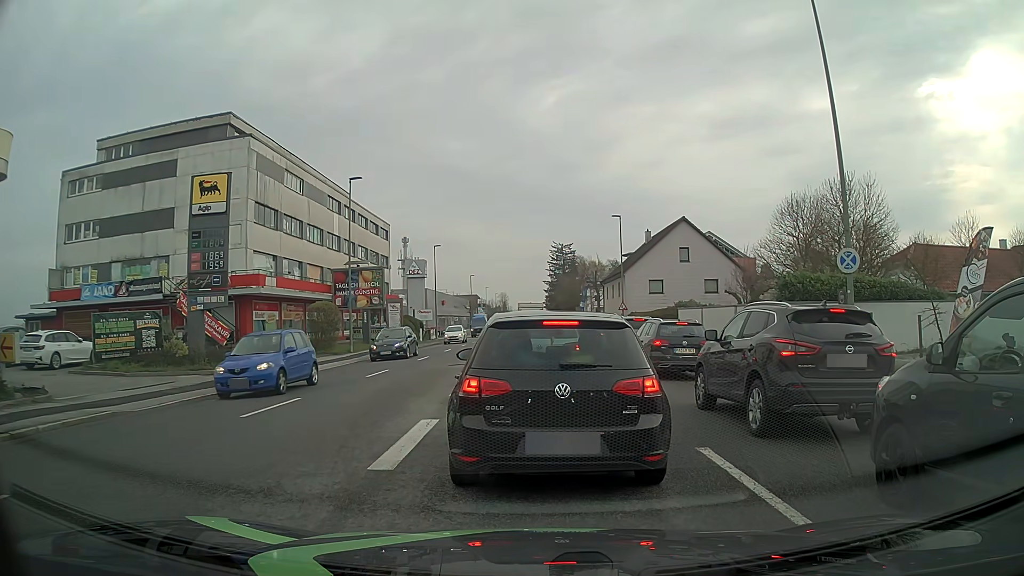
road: tertiary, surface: asphalt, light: Day
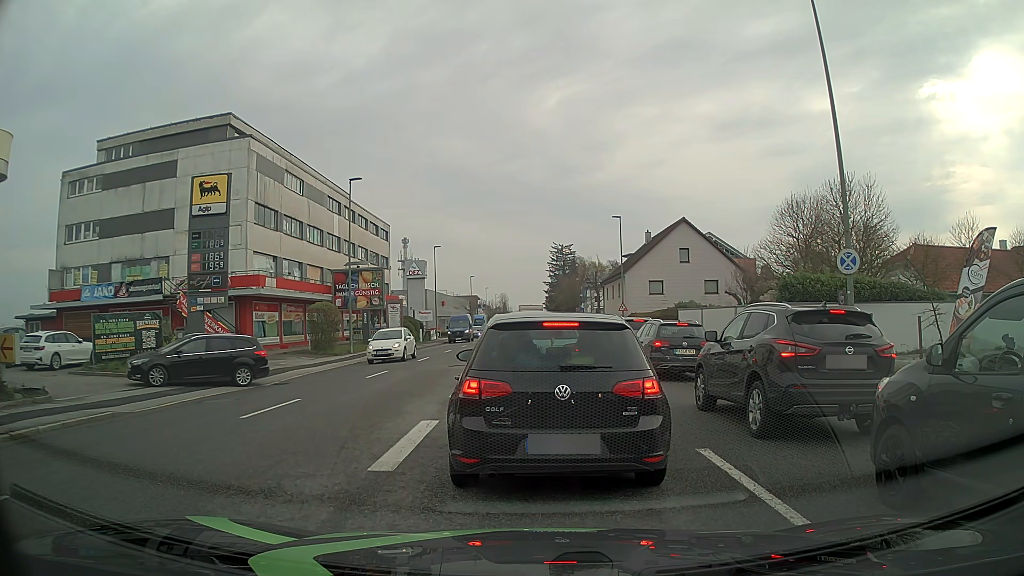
(0.0, +0.1) m; 0°
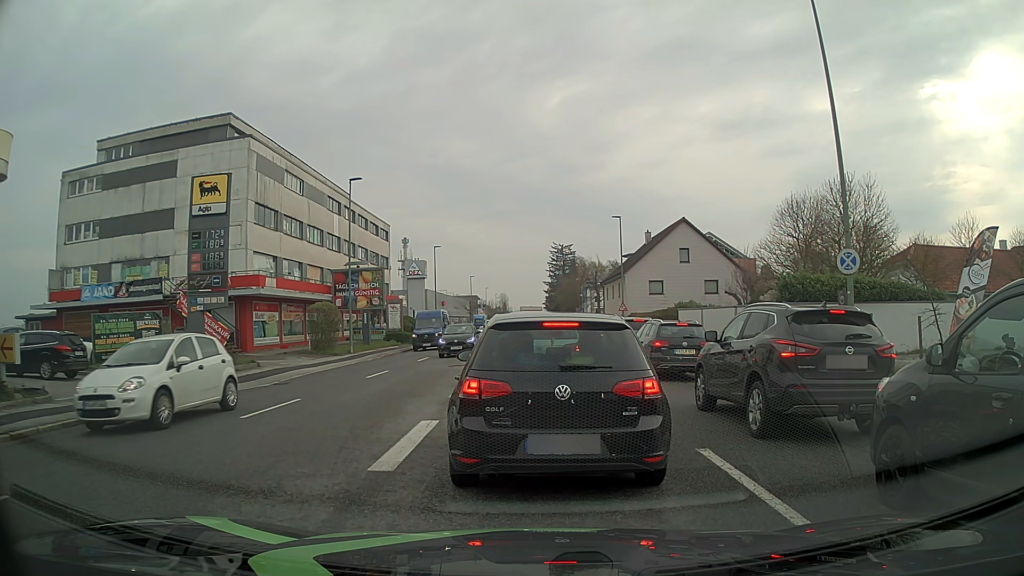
(0.0, 0.0) m; 0°
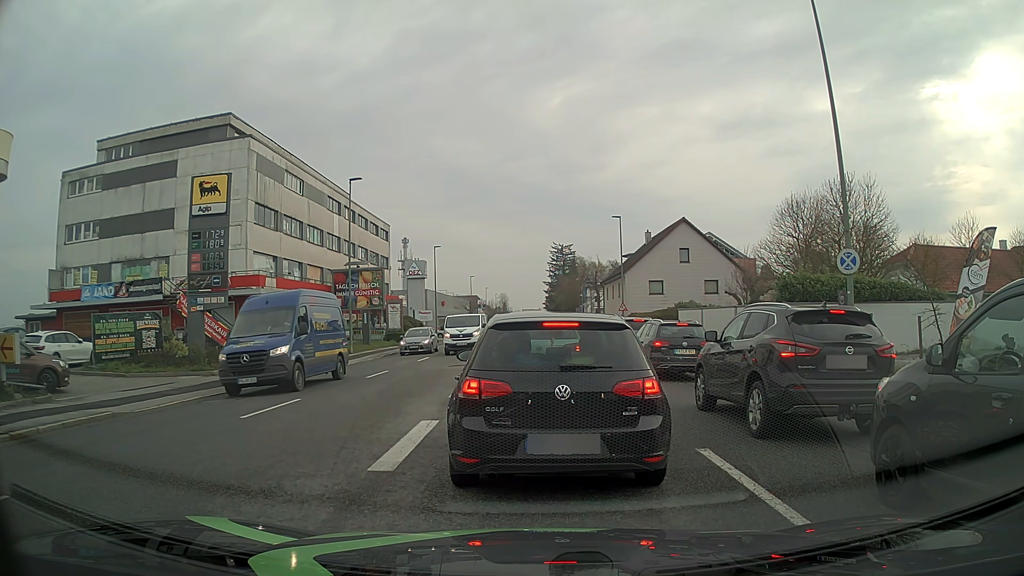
(0.0, 0.0) m; 0°
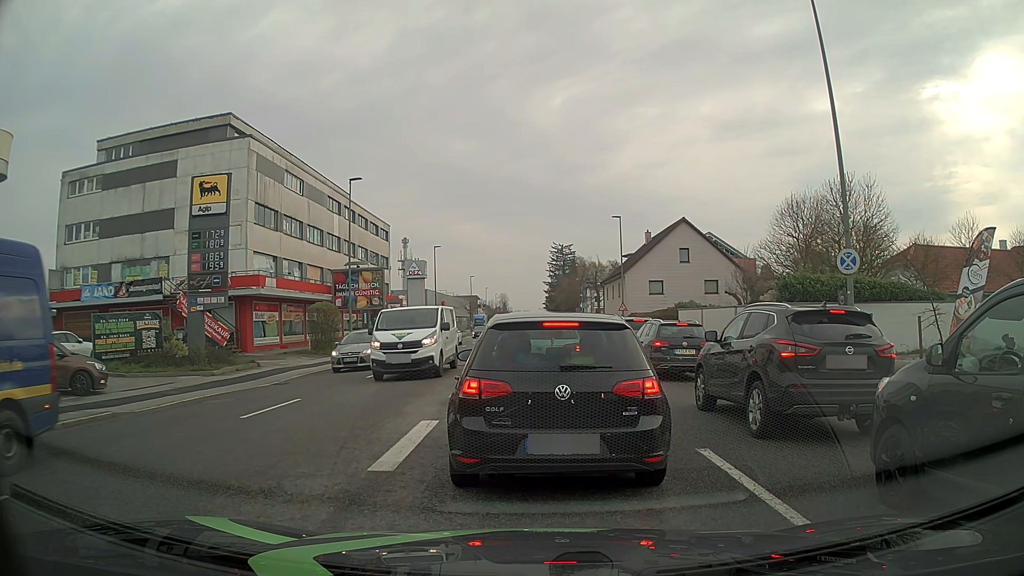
(0.0, 0.0) m; 0°
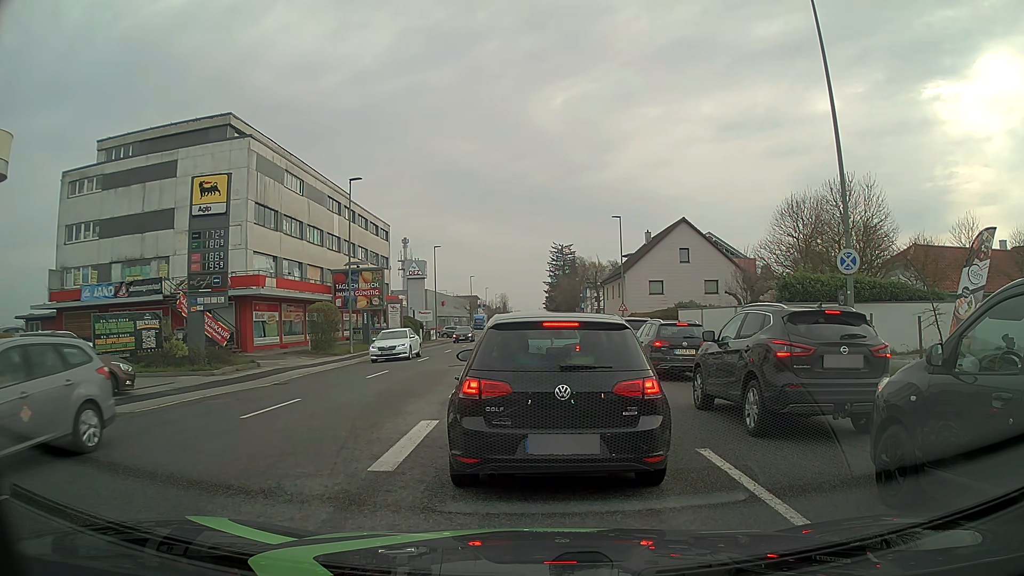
(0.0, 0.0) m; 0°
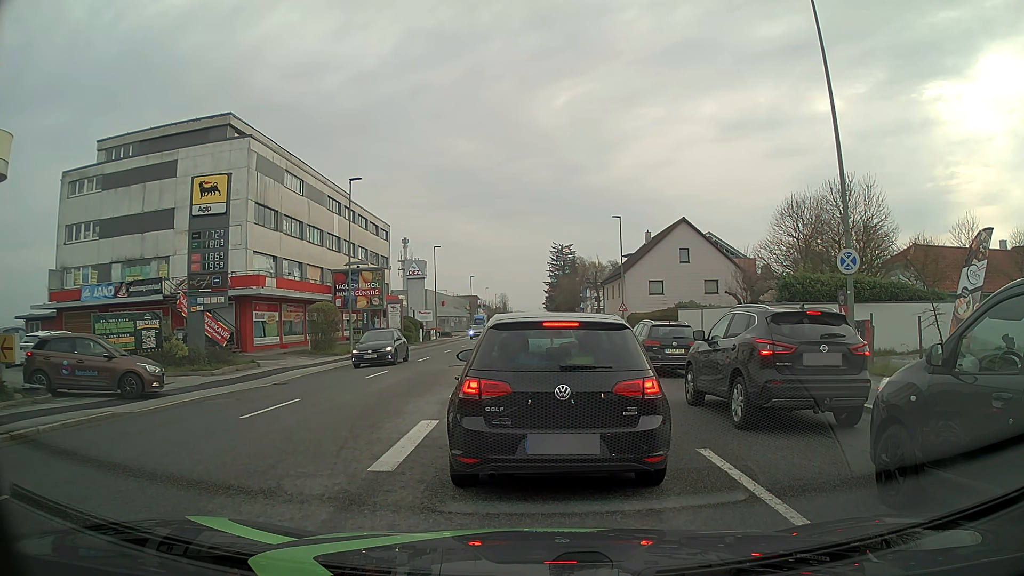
(0.0, 0.0) m; 0°
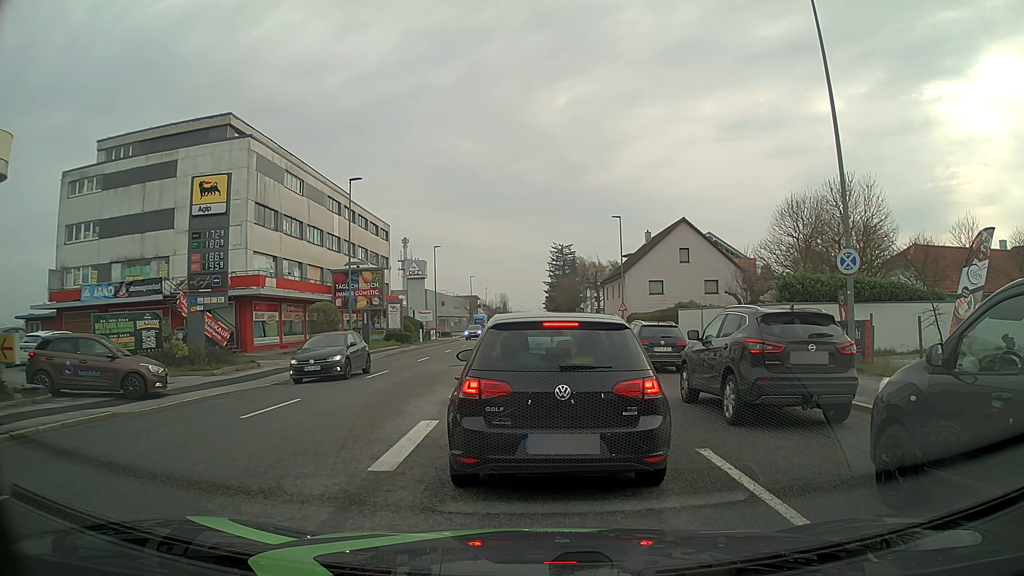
(0.0, 0.0) m; 0°
(0, +10) (0, +20) (0, +30) (0, +40) (0, +50) (0, +60) (+1, +70) (+1, +80) (+1, +90) (+1, +100) m
